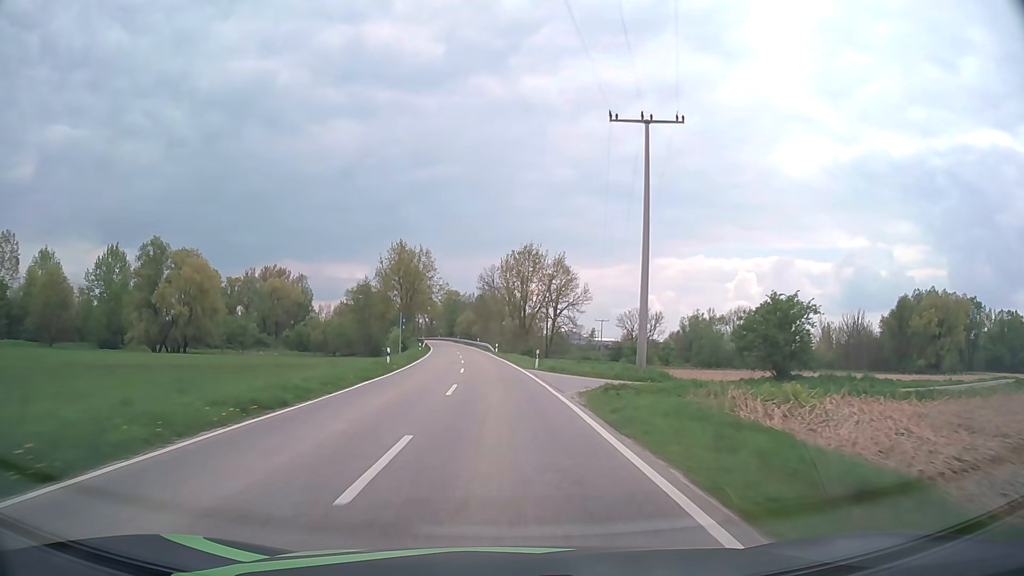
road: tertiary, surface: asphalt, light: Day
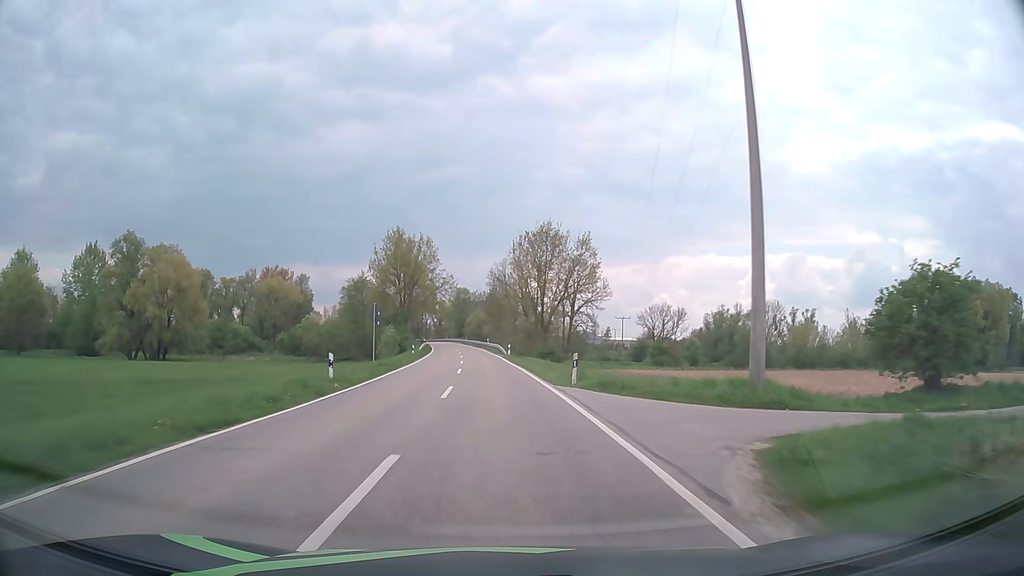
(-0.1, +13.7) m; -1°
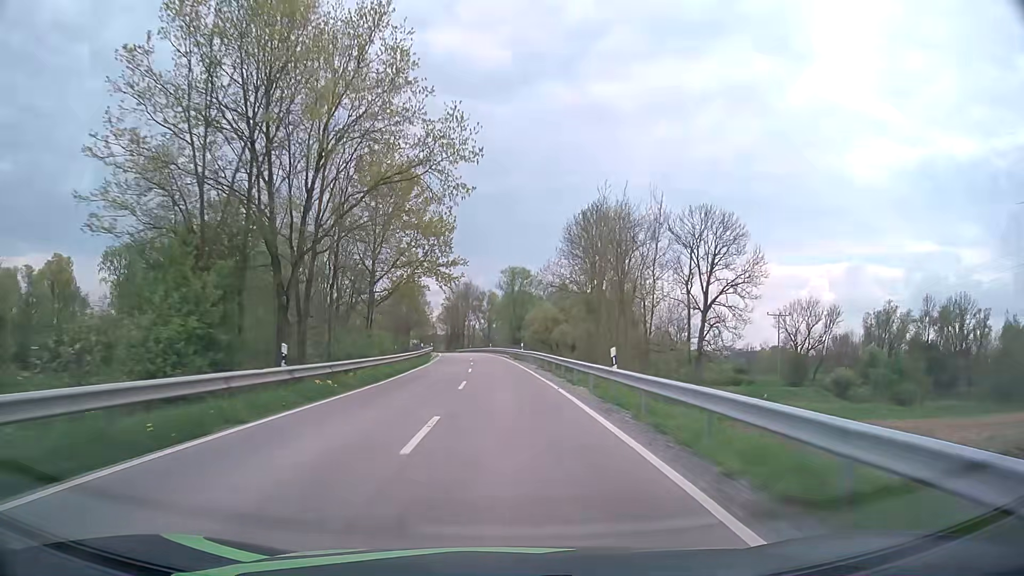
(-3.5, +68.5) m; -5°
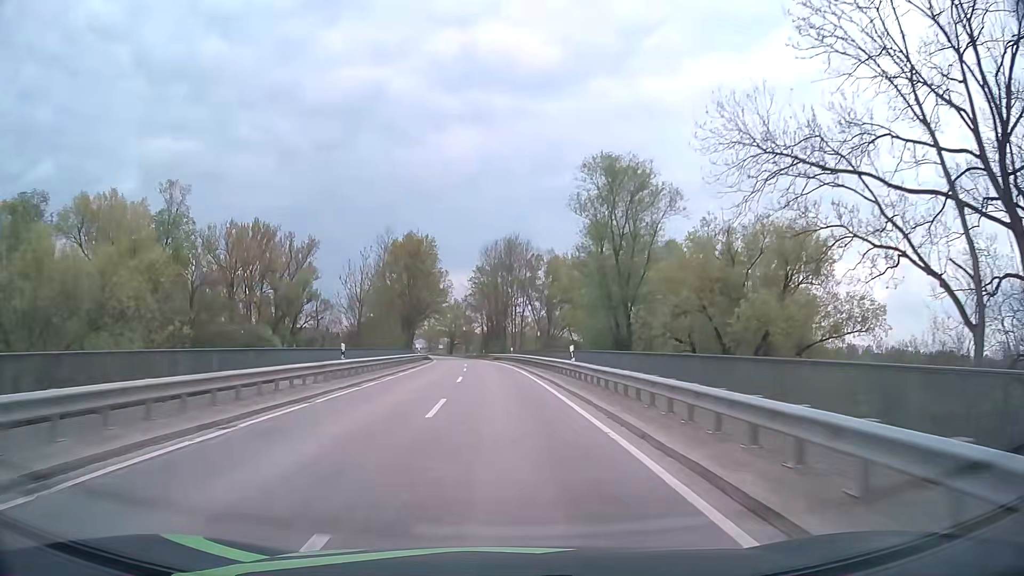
(-2.3, +68.1) m; -4°
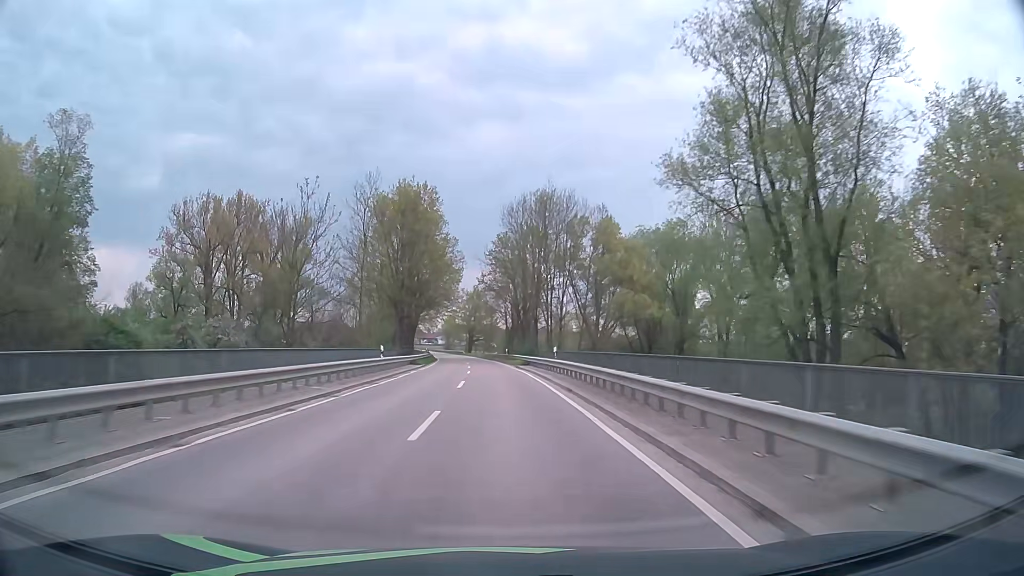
(-0.5, +27.1) m; -2°
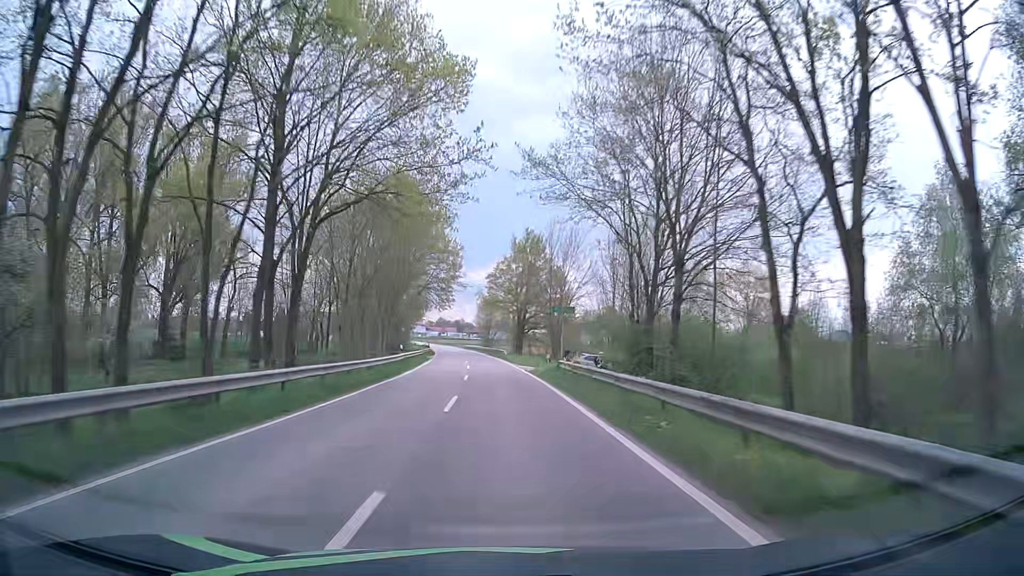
(-2.9, +67.8) m; -5°
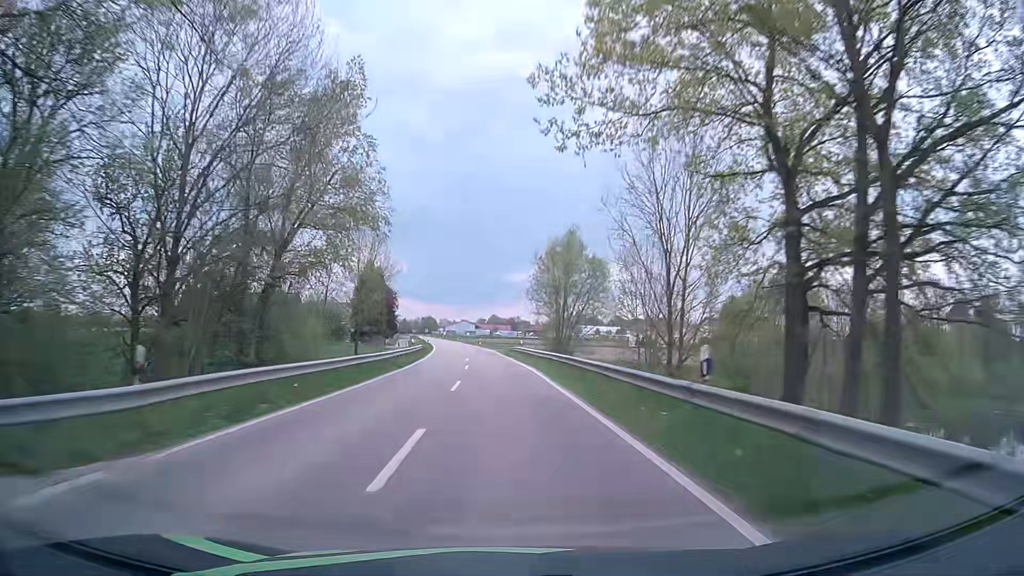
(-2.8, +68.6) m; -4°
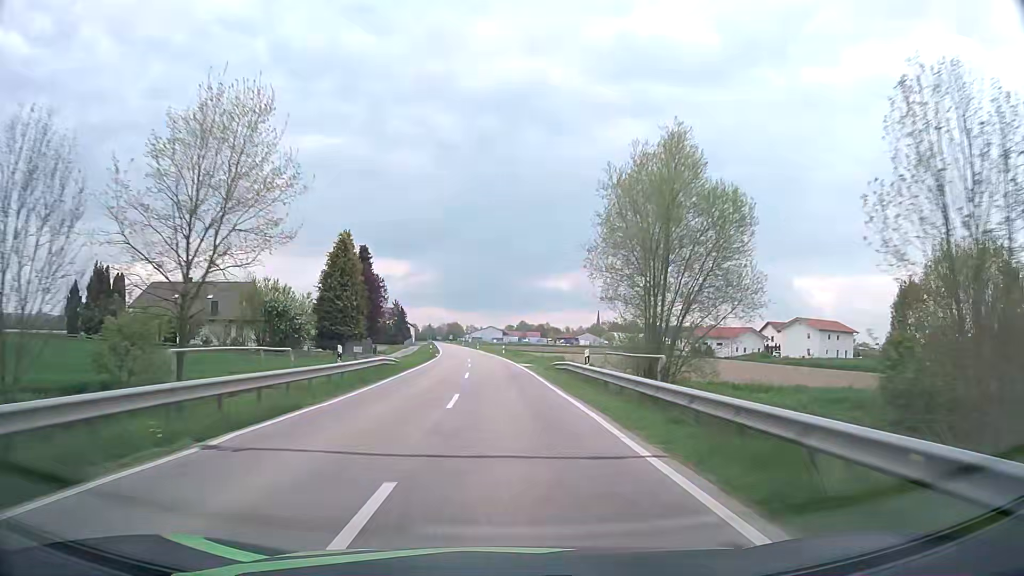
(-0.6, +27.5) m; -3°
(0, +10) (0, +20) (-1, +30) (-1, +40) (-1, +50) (-2, +60) (-3, +70) (-3, +80) (-4, +90) (-5, +100) m
